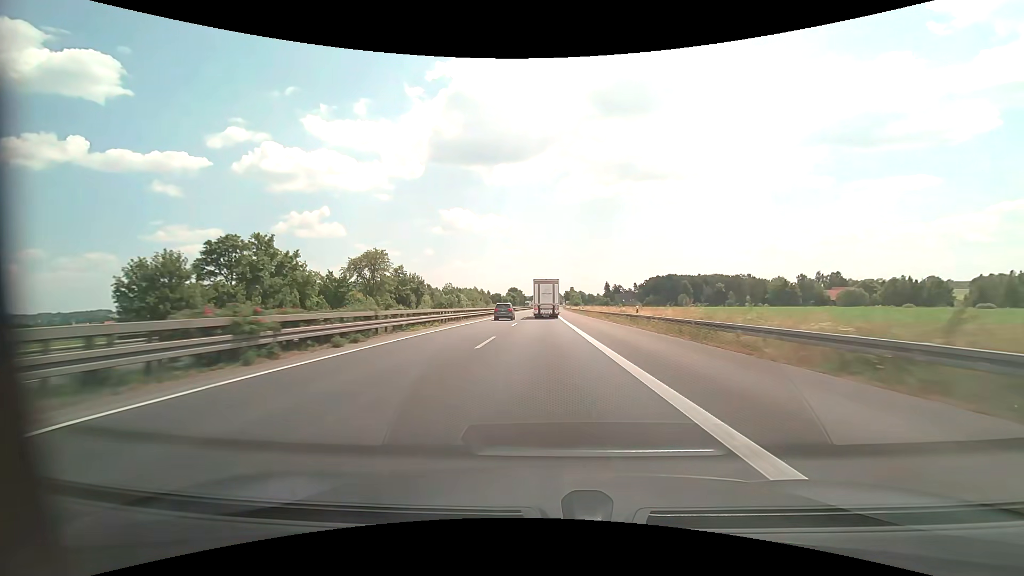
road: motorway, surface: asphalt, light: Day
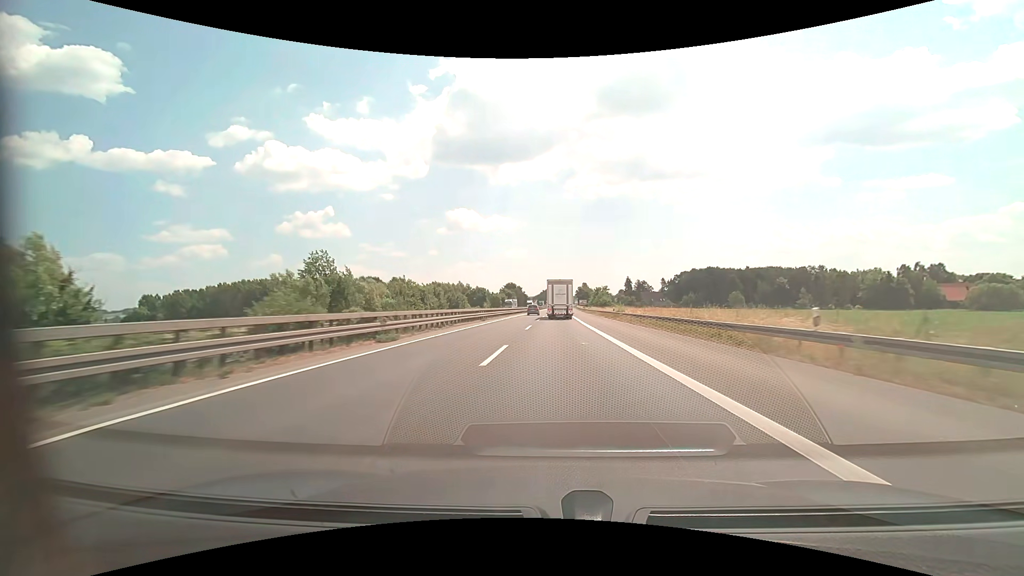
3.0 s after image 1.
(-0.7, +76.5) m; -1°
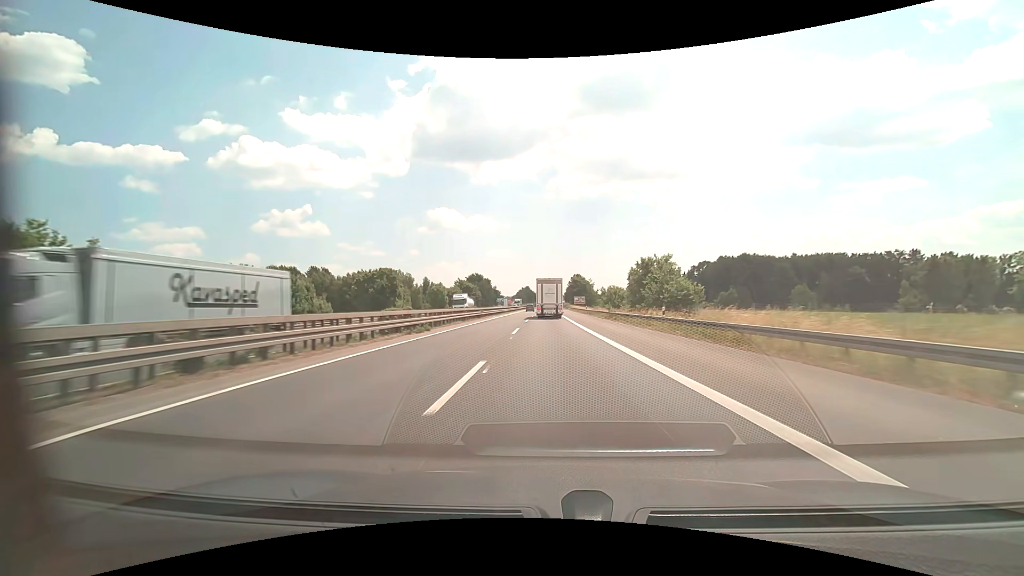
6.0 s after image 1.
(+1.5, +77.0) m; +2°
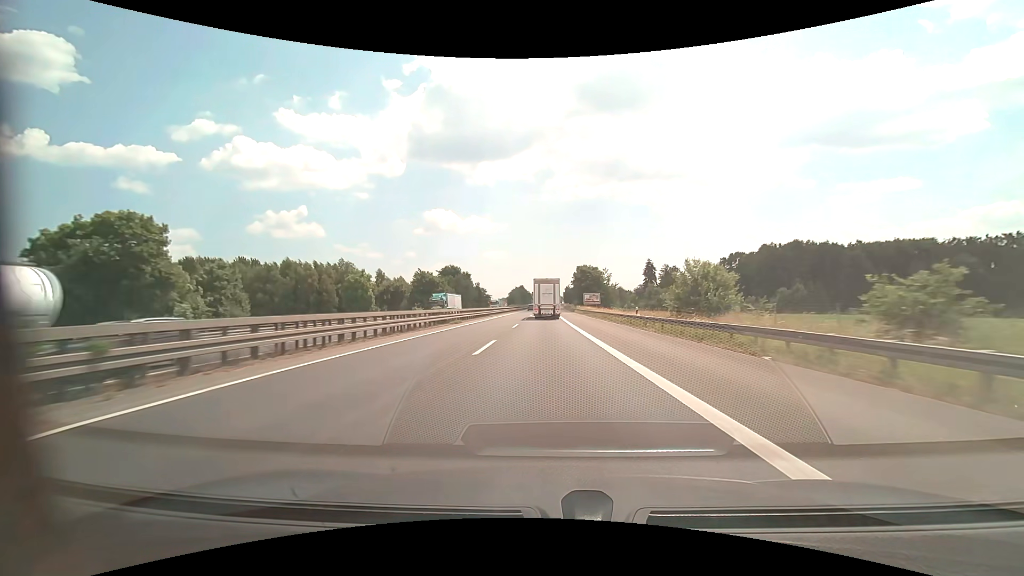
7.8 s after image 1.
(+0.2, +46.5) m; 0°
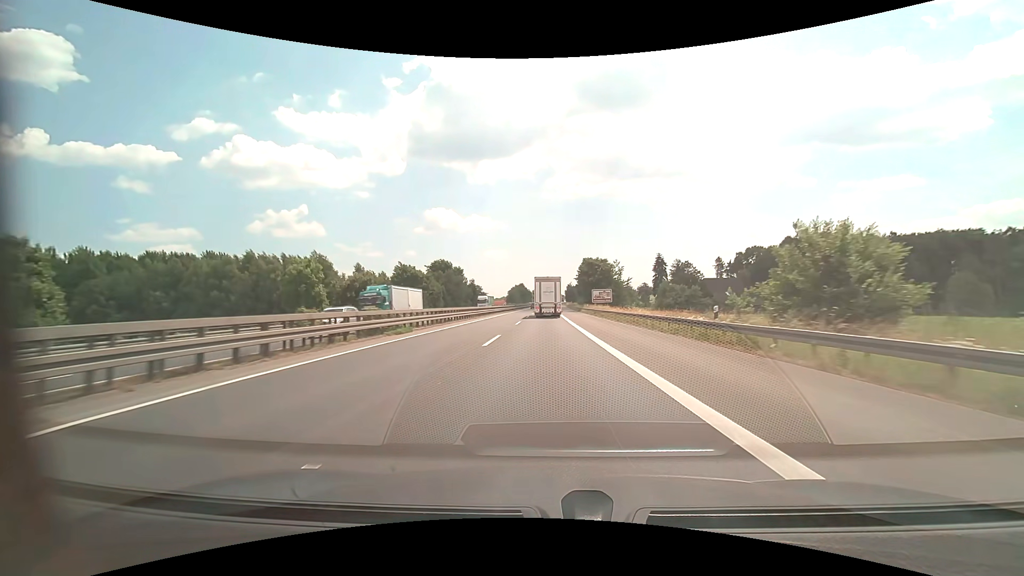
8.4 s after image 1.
(0.0, +15.5) m; 0°
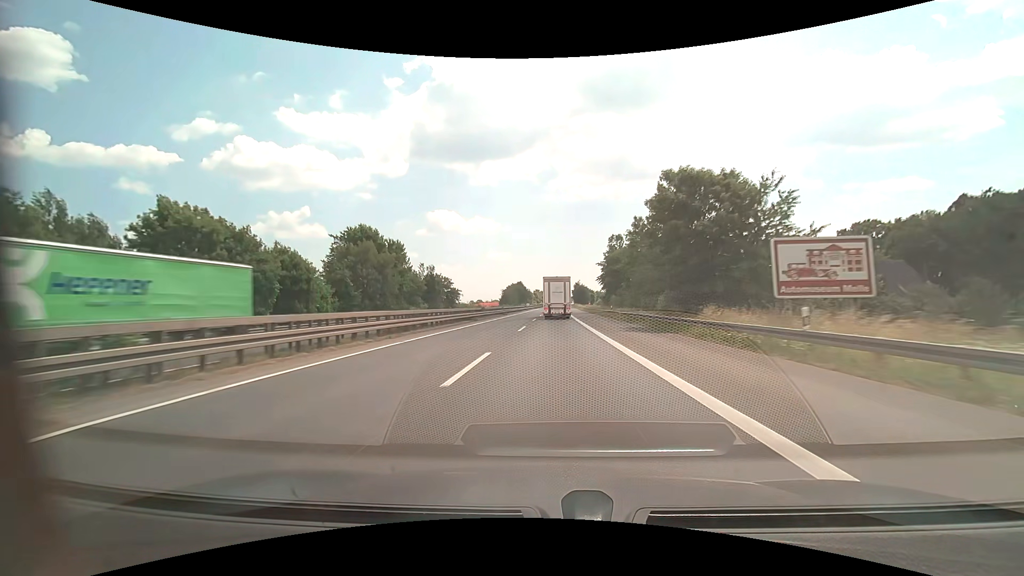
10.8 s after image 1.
(-0.2, +62.1) m; 0°
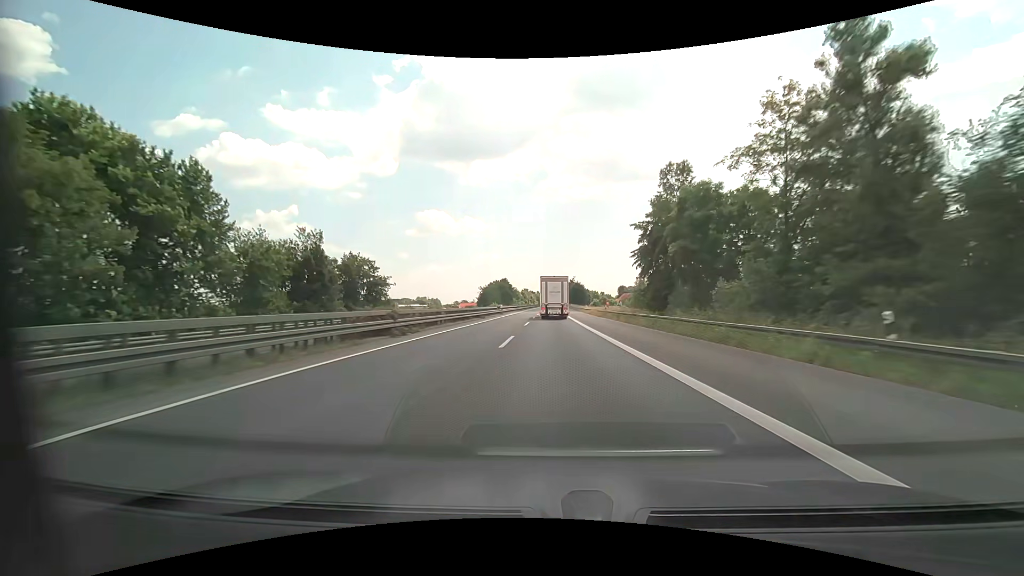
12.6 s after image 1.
(+0.2, +46.5) m; +1°
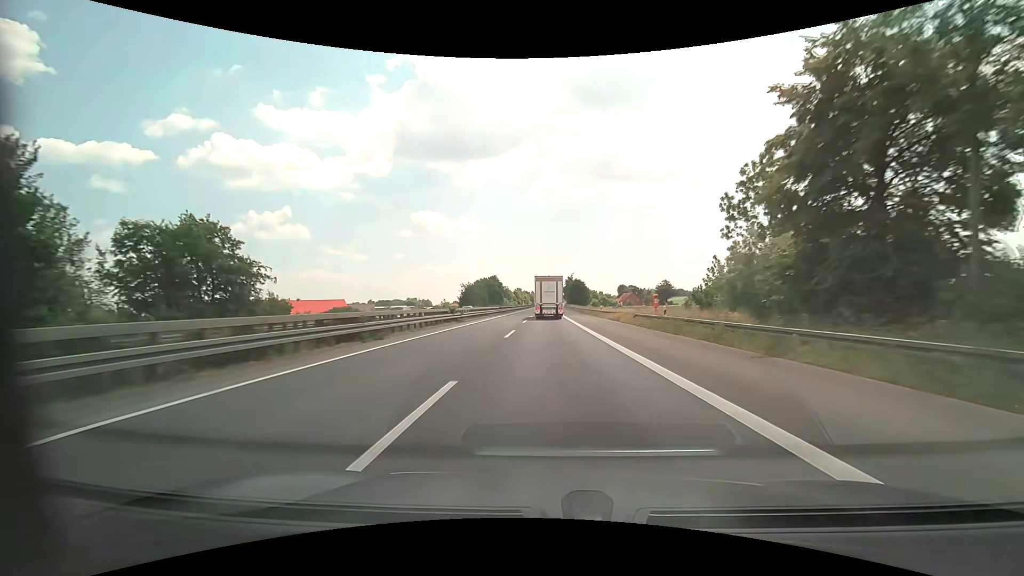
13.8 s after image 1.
(+0.3, +31.0) m; +1°
(0, +10) (0, +20) (0, +30) (0, +40) (0, +50) (0, +60) (0, +70) (0, +80) (0, +90) (0, +100) m
